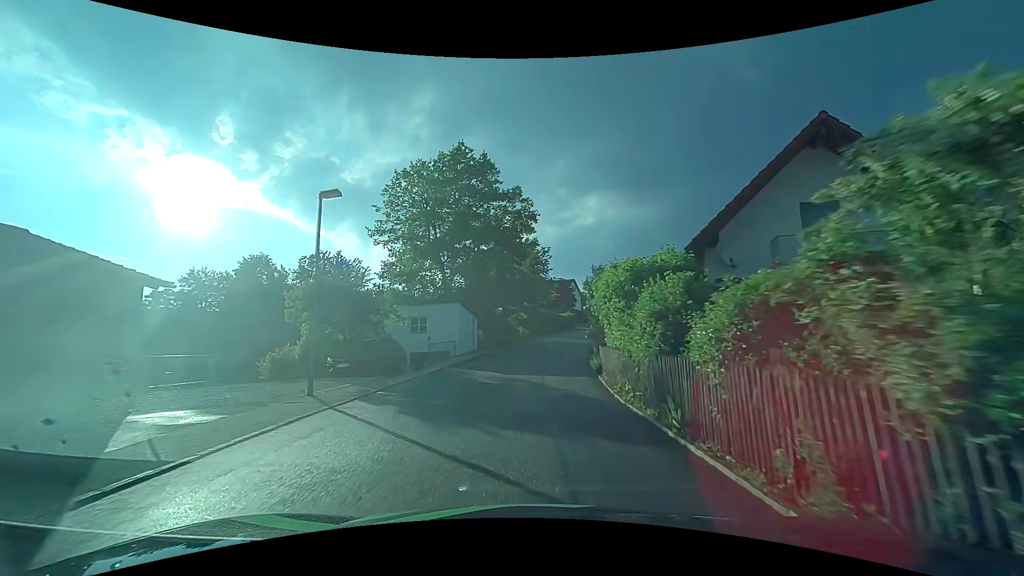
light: Day
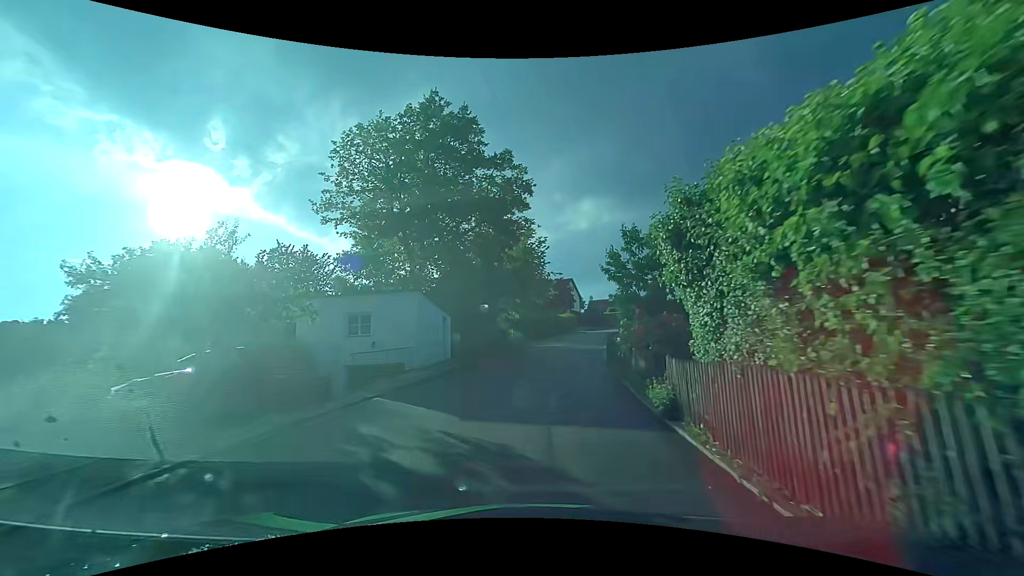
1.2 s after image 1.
(0.0, +9.4) m; +1°
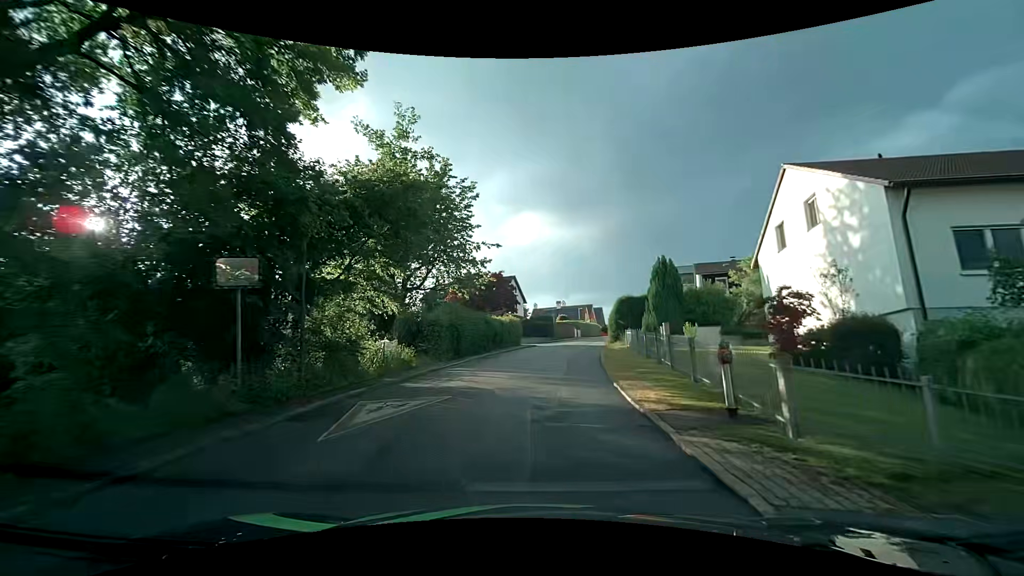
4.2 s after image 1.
(+1.2, +23.4) m; +8°
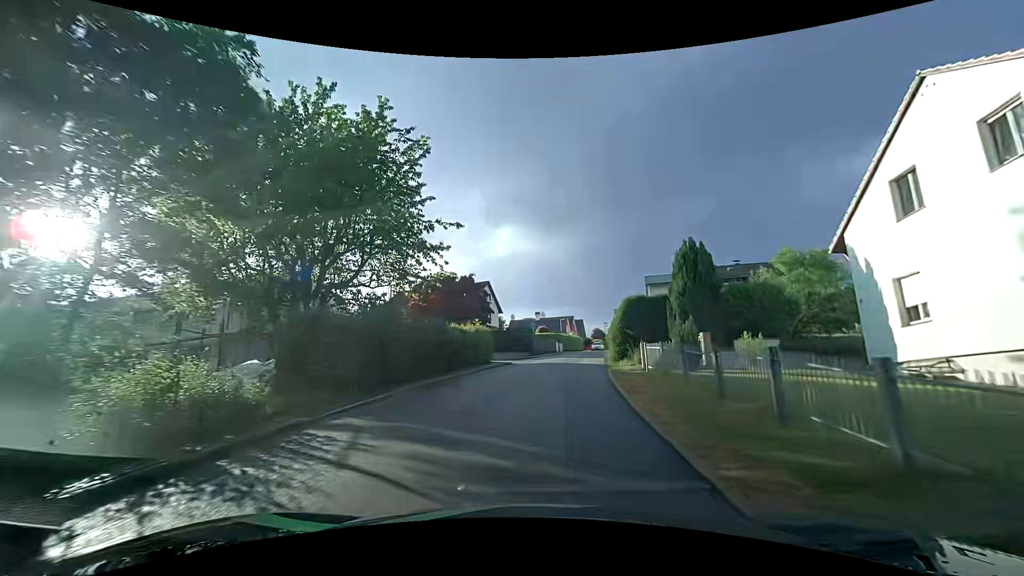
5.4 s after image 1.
(0.0, +9.2) m; +2°
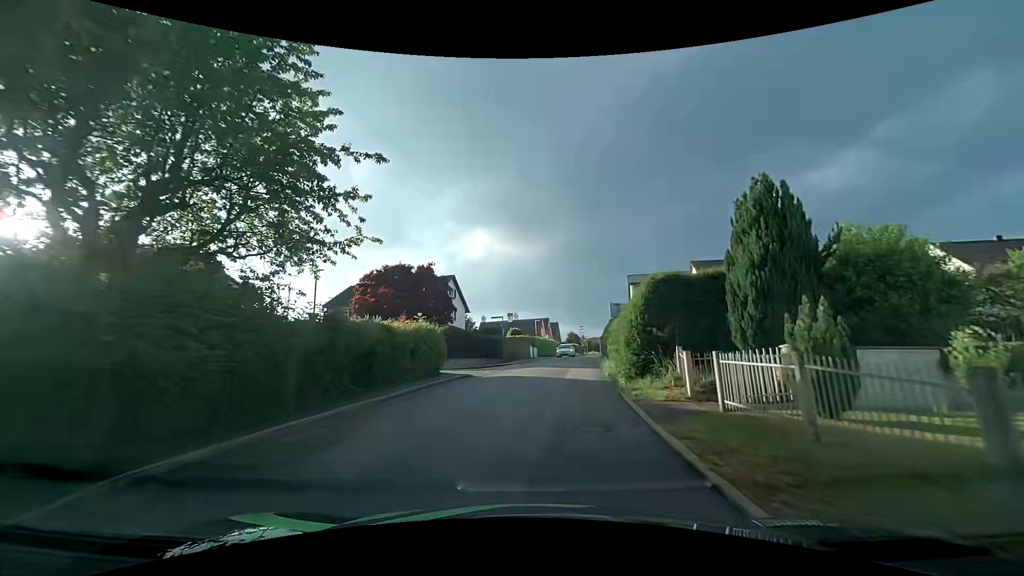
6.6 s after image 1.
(+0.2, +8.9) m; +2°
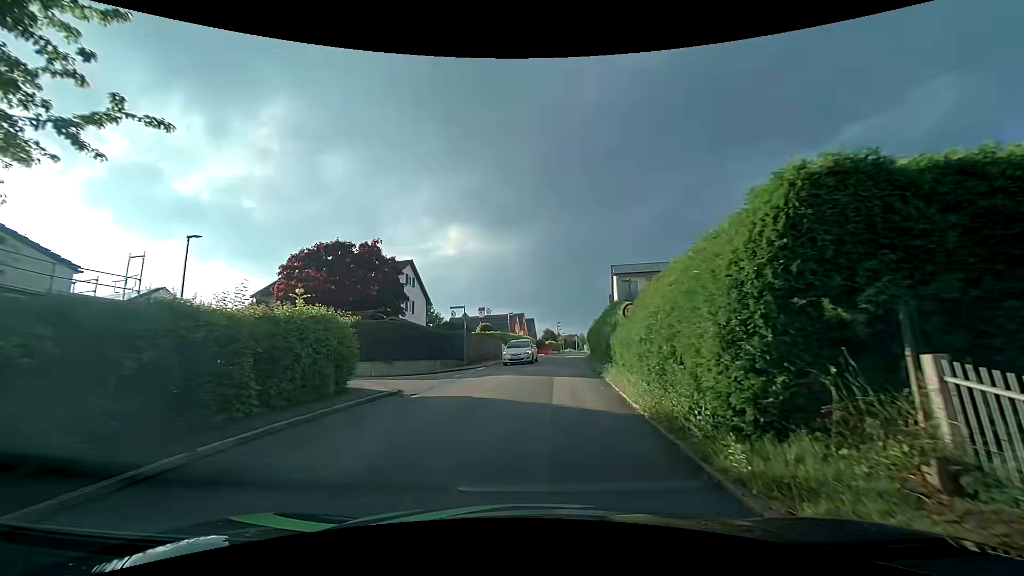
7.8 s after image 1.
(+0.4, +8.8) m; +3°
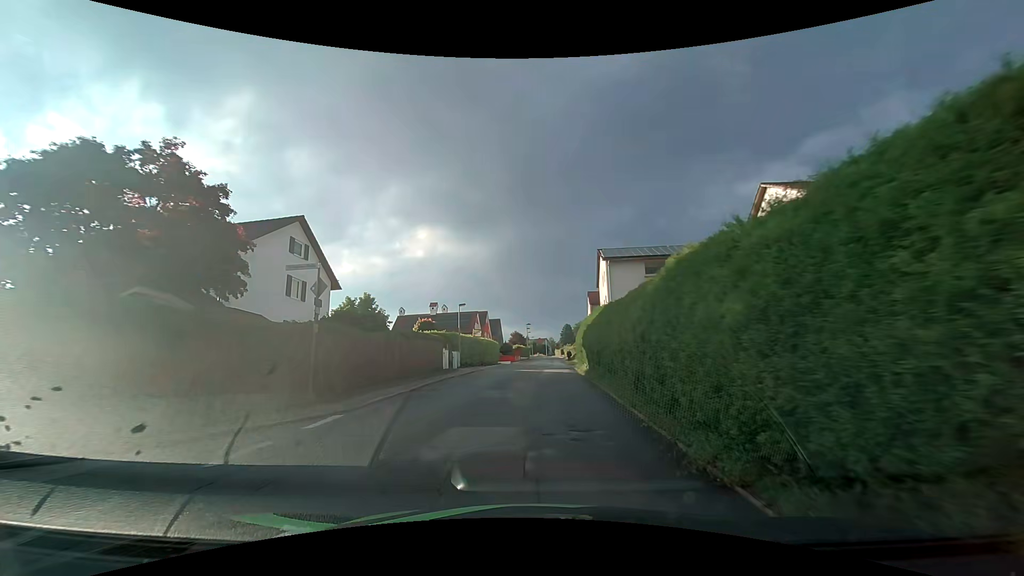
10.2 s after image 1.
(+0.9, +17.6) m; +5°
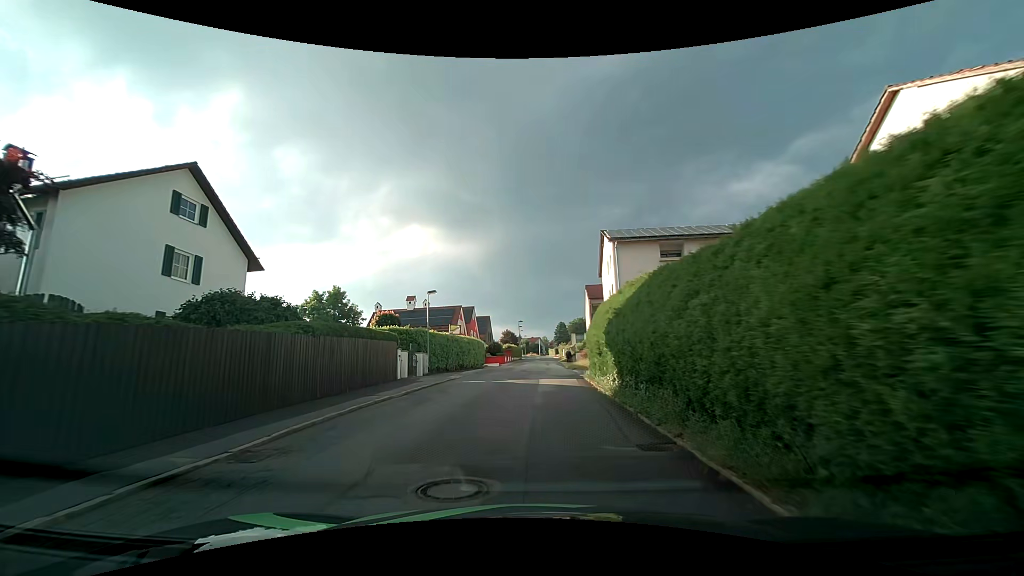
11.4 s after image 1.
(0.0, +9.4) m; 0°
(0, +10) (0, +20) (+1, +30) (+1, +40) (+1, +50) (+2, +60) (+2, +70) (+3, +80) (+3, +90) (+4, +100) m
